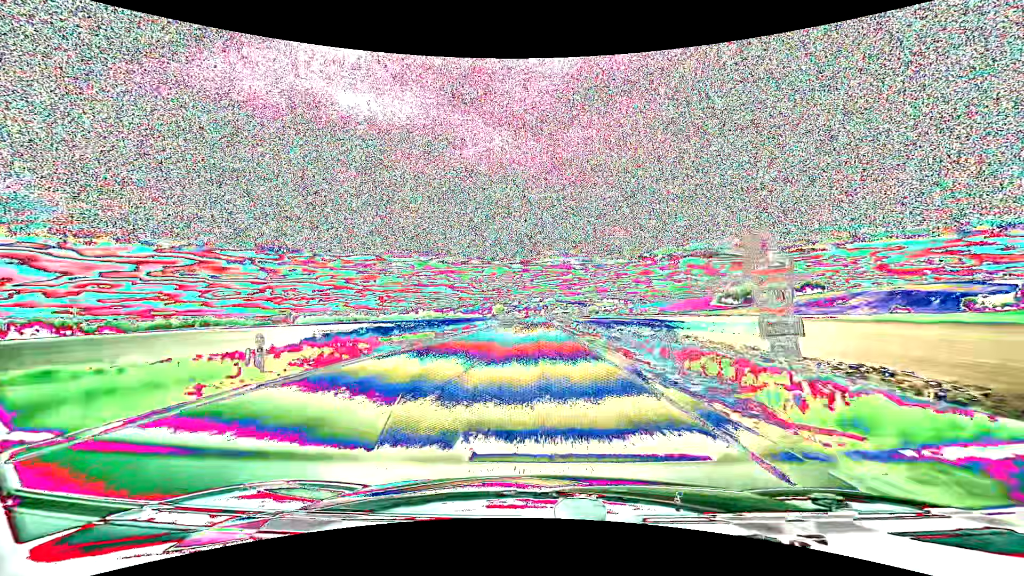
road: primary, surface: asphalt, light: Day
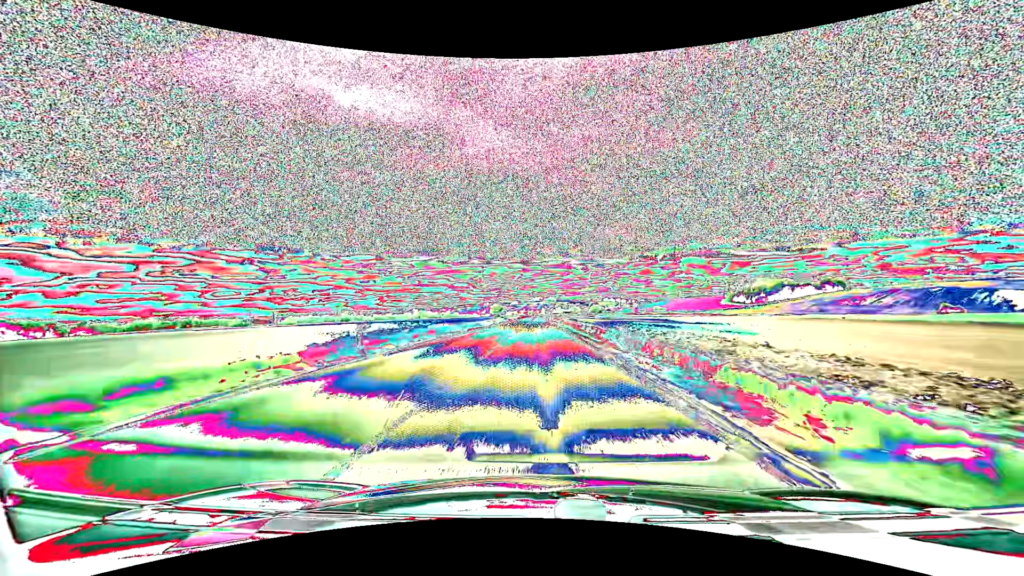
(0.0, +43.6) m; 0°
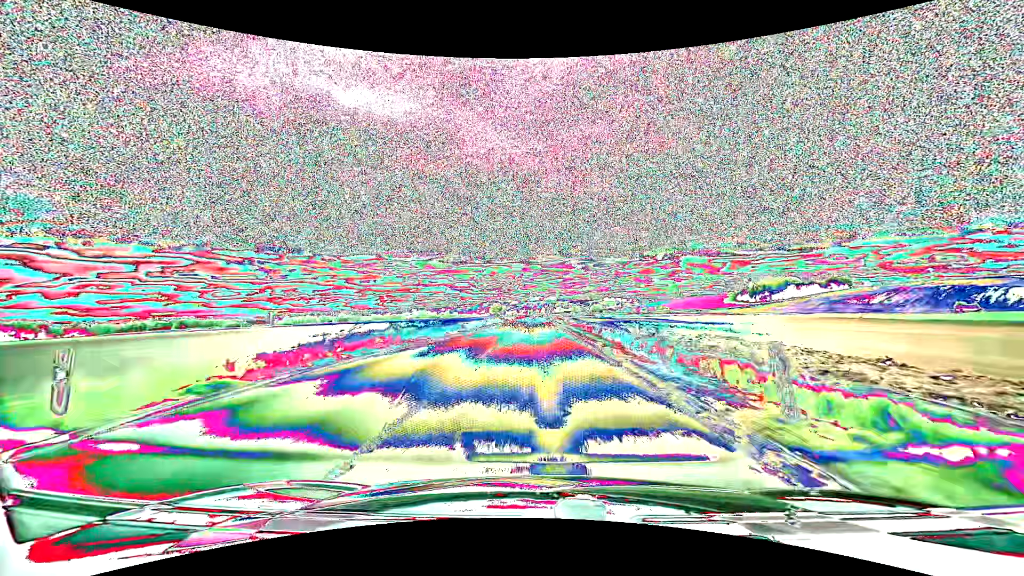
(0.0, +11.1) m; 0°
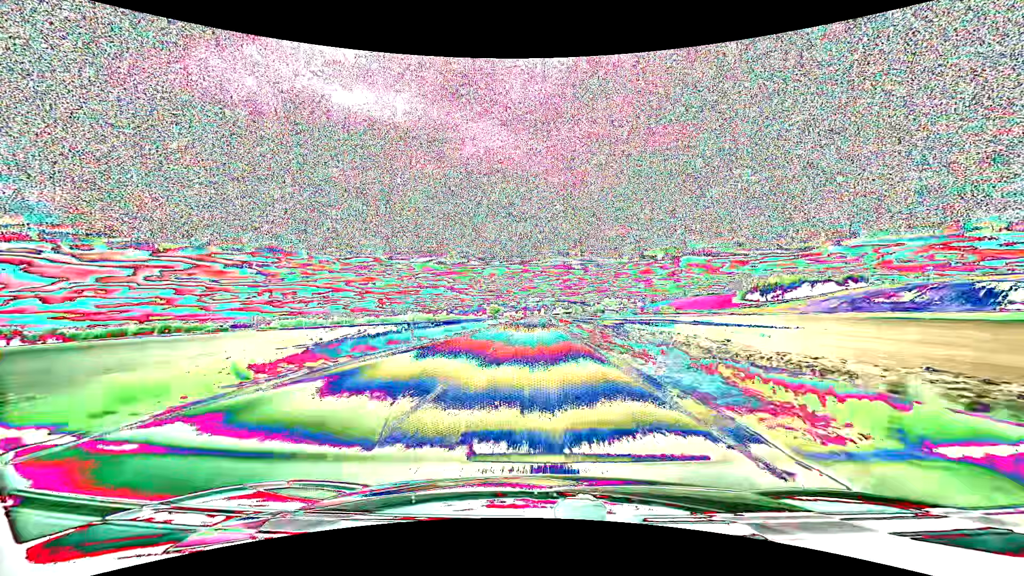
(0.0, +33.7) m; 0°
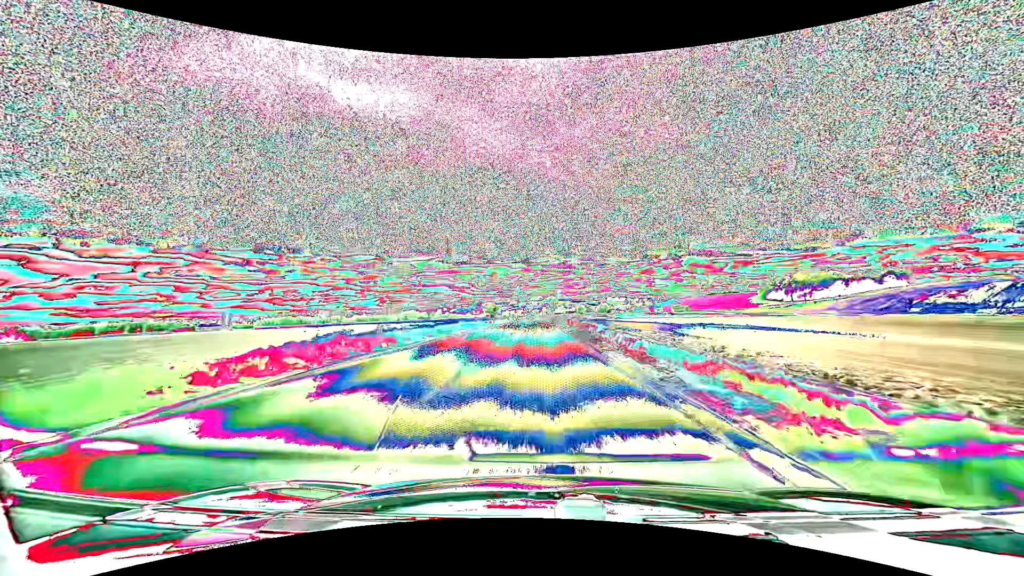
(0.0, +57.7) m; 0°
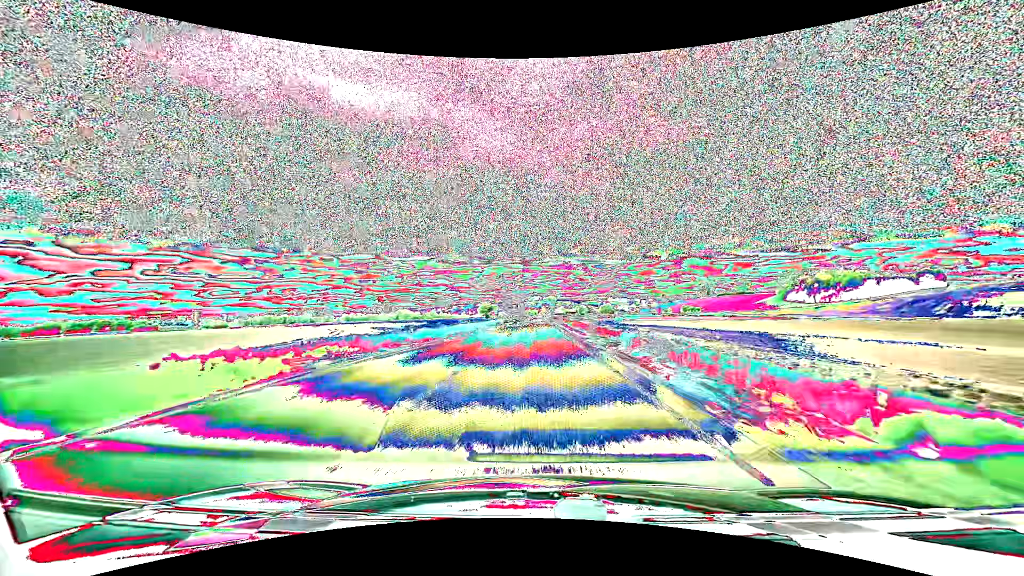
(+0.1, +47.6) m; 0°
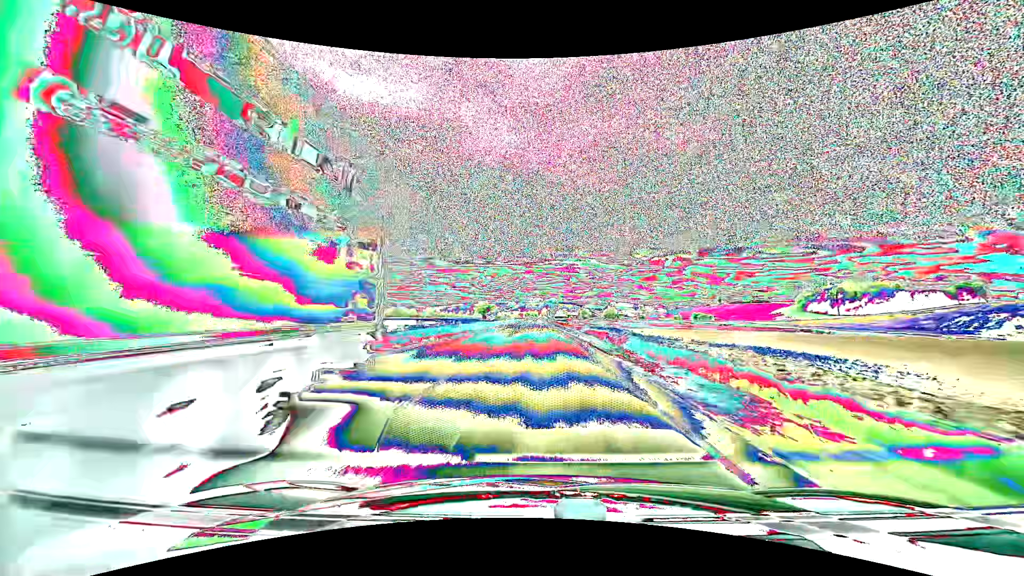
(-0.1, +36.5) m; 0°
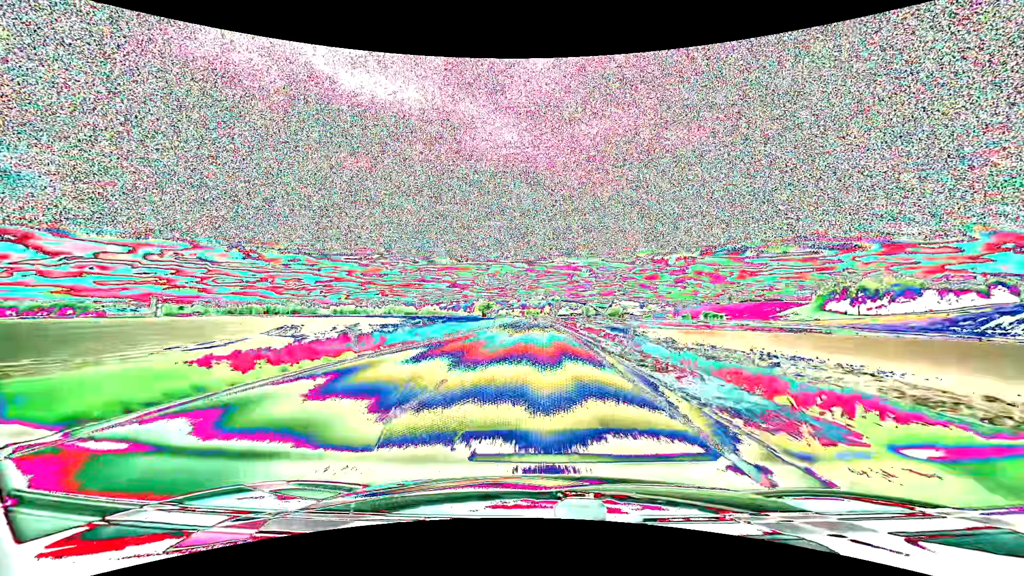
(-0.1, +24.7) m; 0°
(0, +10) (0, +20) (0, +30) (0, +40) (0, +50) (0, +60) (0, +70) (0, +80) (0, +90) (0, +100) m
